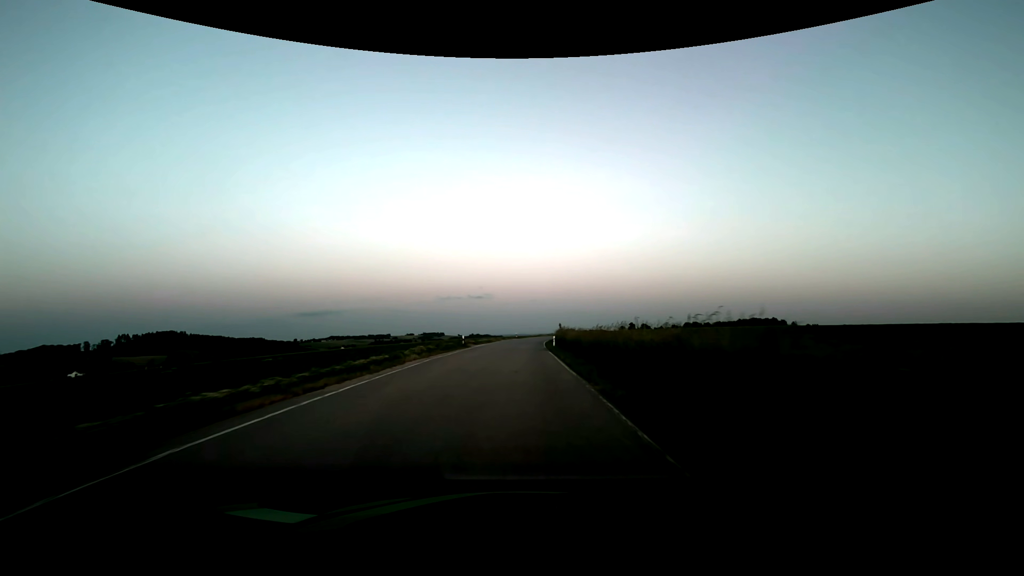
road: secondary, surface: asphalt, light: Dusk
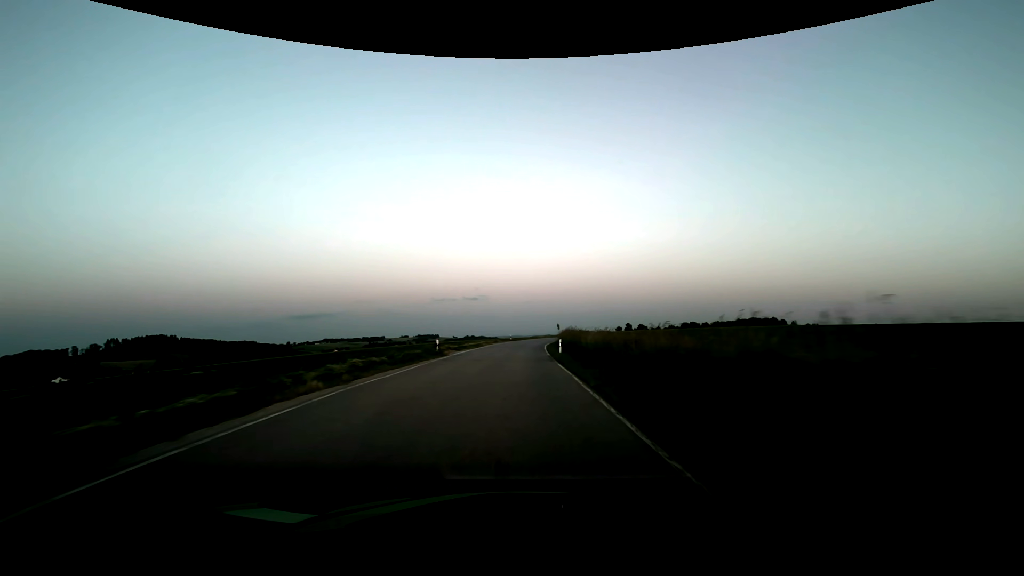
(0.0, +10.7) m; 0°
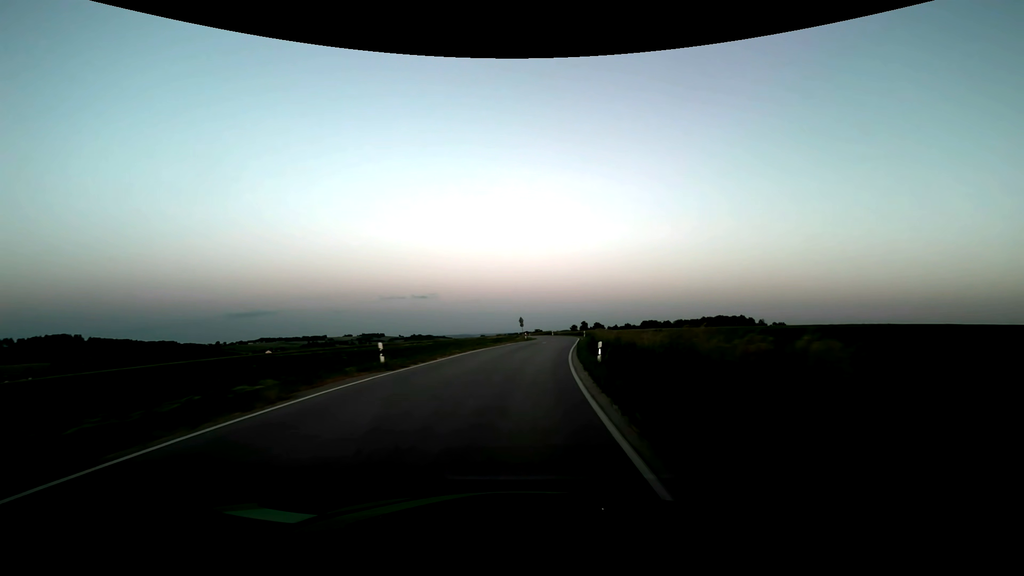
(+1.9, +53.6) m; +6°
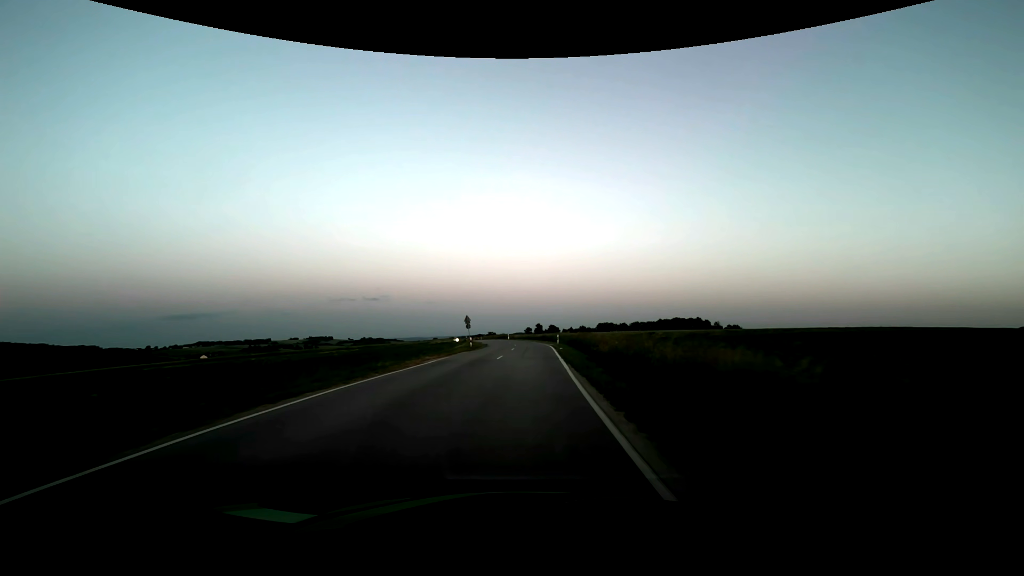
(+0.9, +21.4) m; +5°
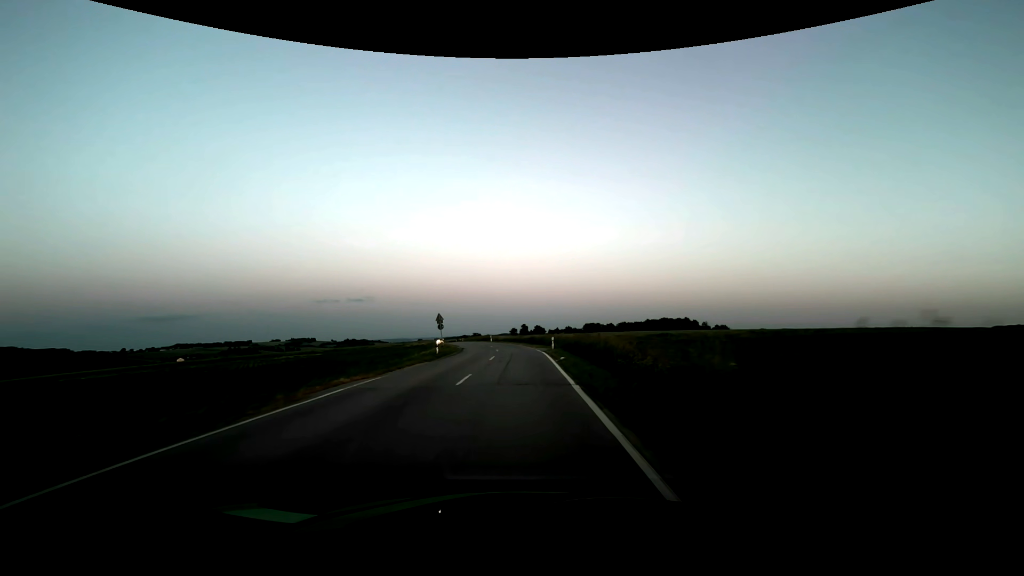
(+0.2, +10.7) m; +2°
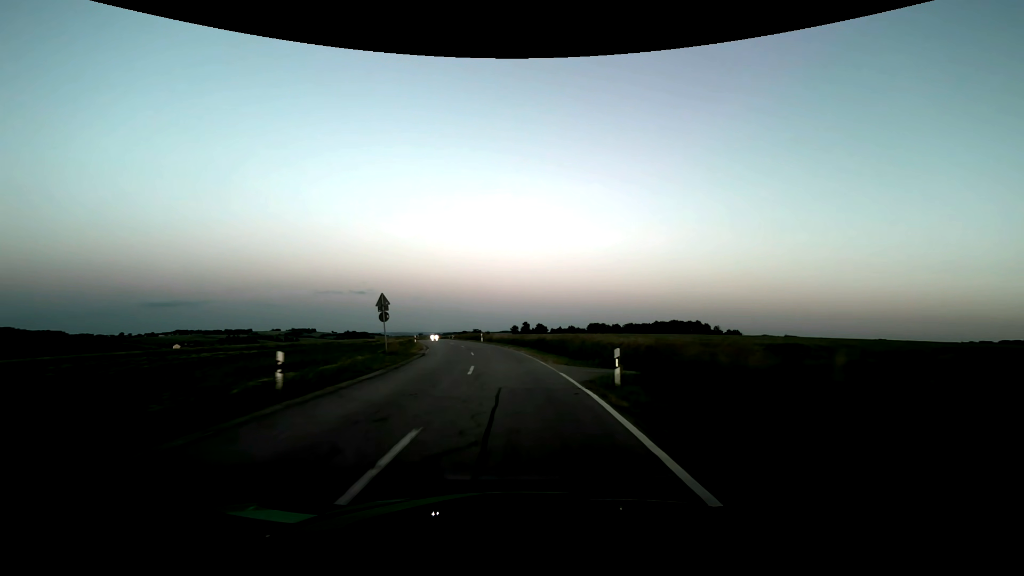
(0.0, +21.5) m; 0°
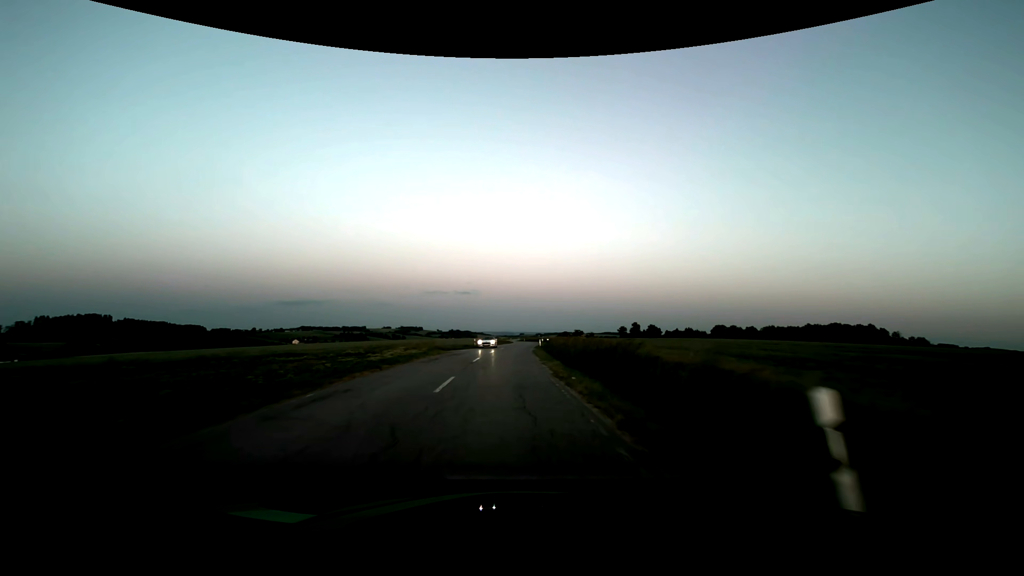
(-5.0, +53.5) m; -11°
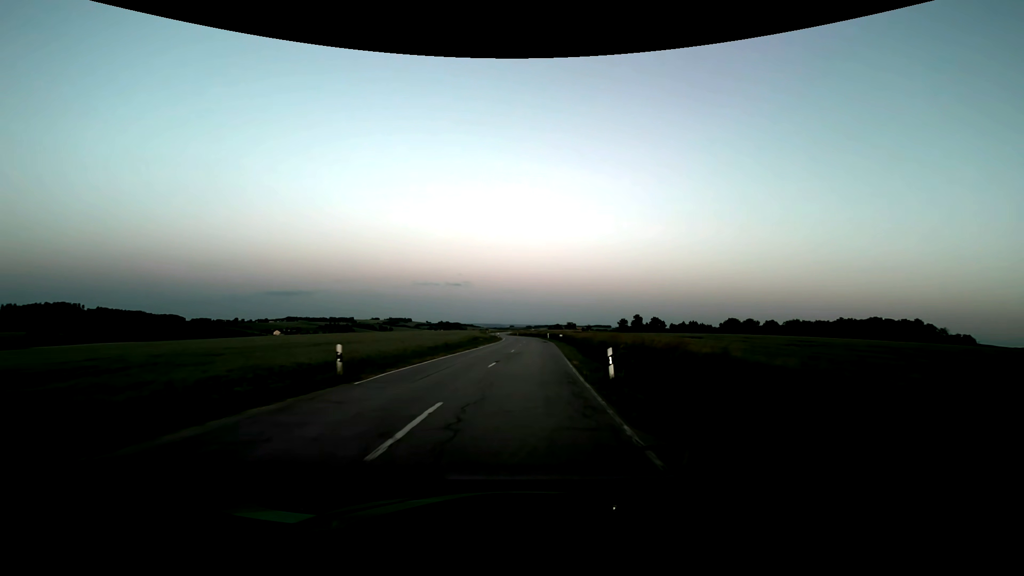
(-0.6, +43.2) m; 0°
(0, +10) (0, +20) (+1, +30) (+2, +40) (+2, +50) (+2, +60) (+2, +70) (+2, +80) (+2, +90) (+1, +100) m
